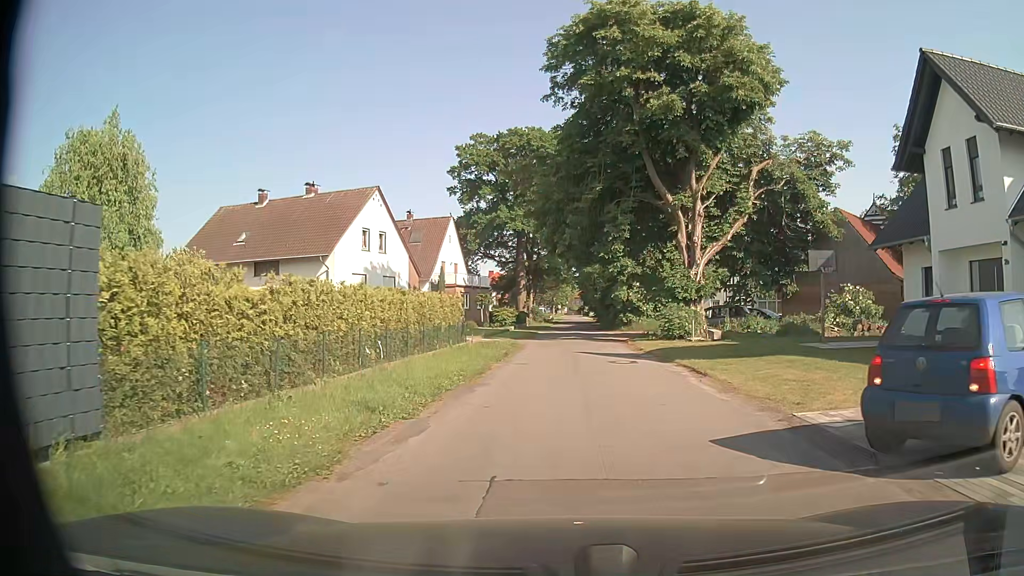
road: unclassified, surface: asphalt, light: Day
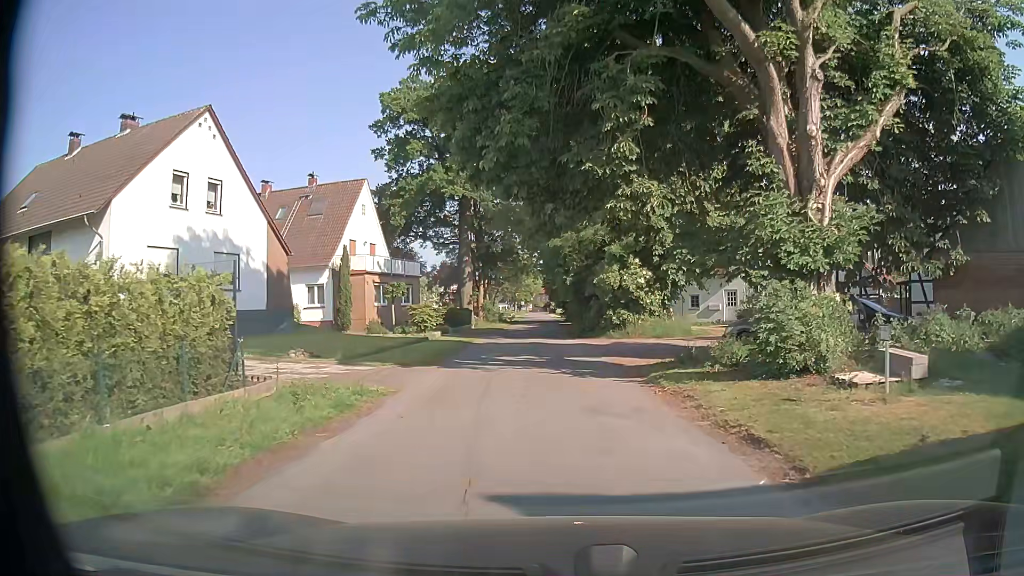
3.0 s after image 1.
(+0.4, +18.1) m; +1°
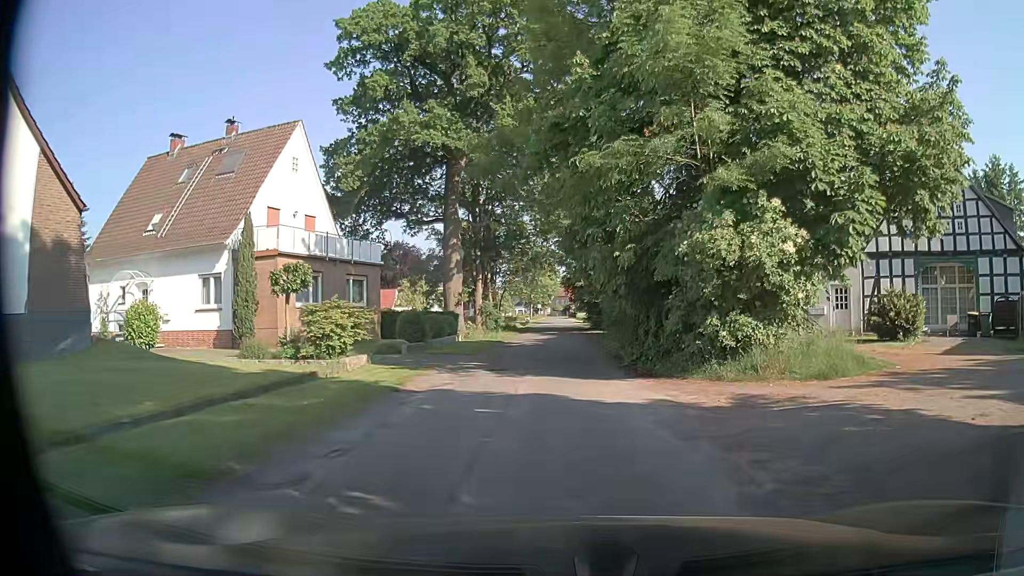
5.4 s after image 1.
(-0.2, +16.0) m; -1°
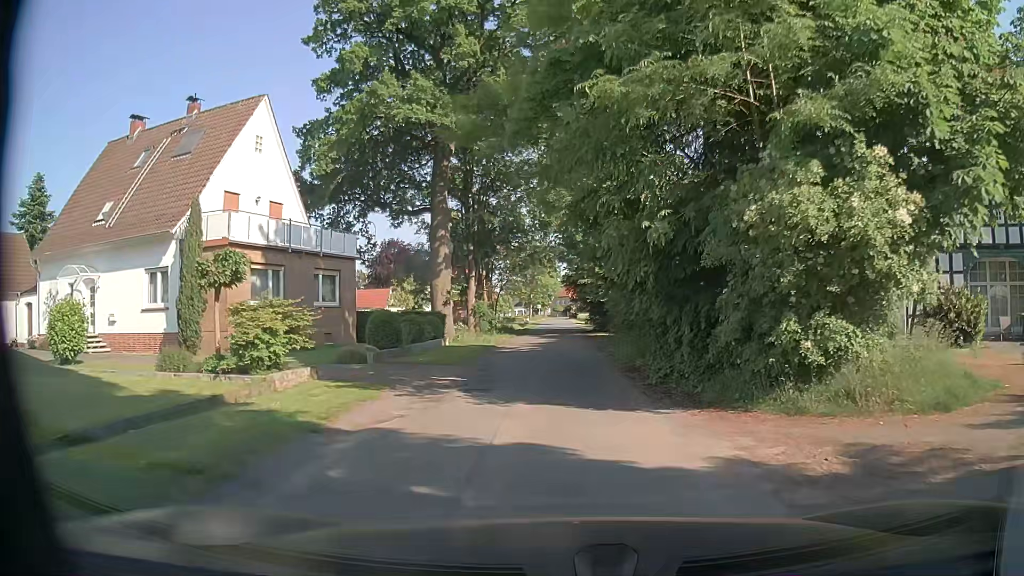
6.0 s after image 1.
(0.0, +4.3) m; 0°
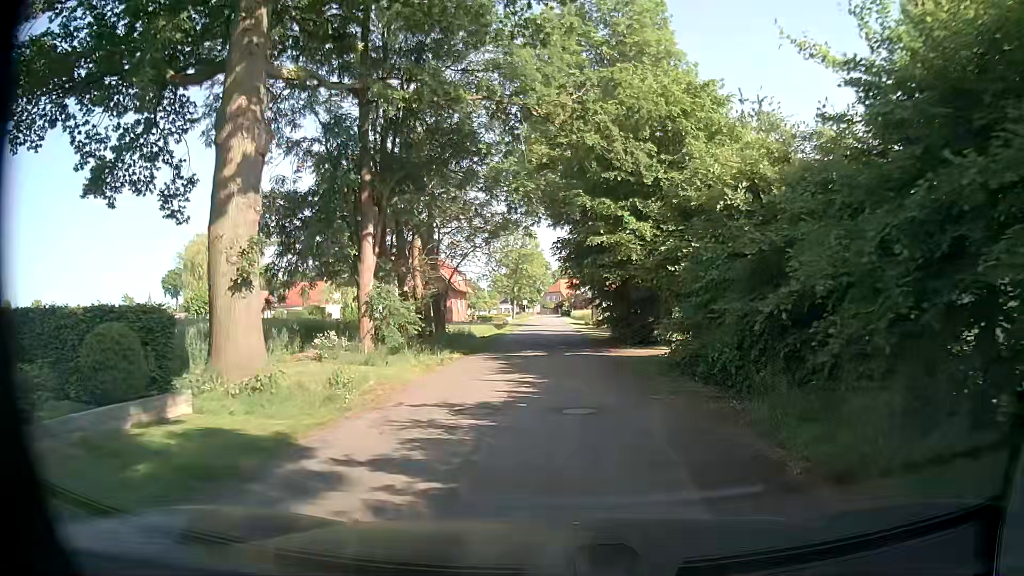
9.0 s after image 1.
(+0.1, +22.2) m; 0°
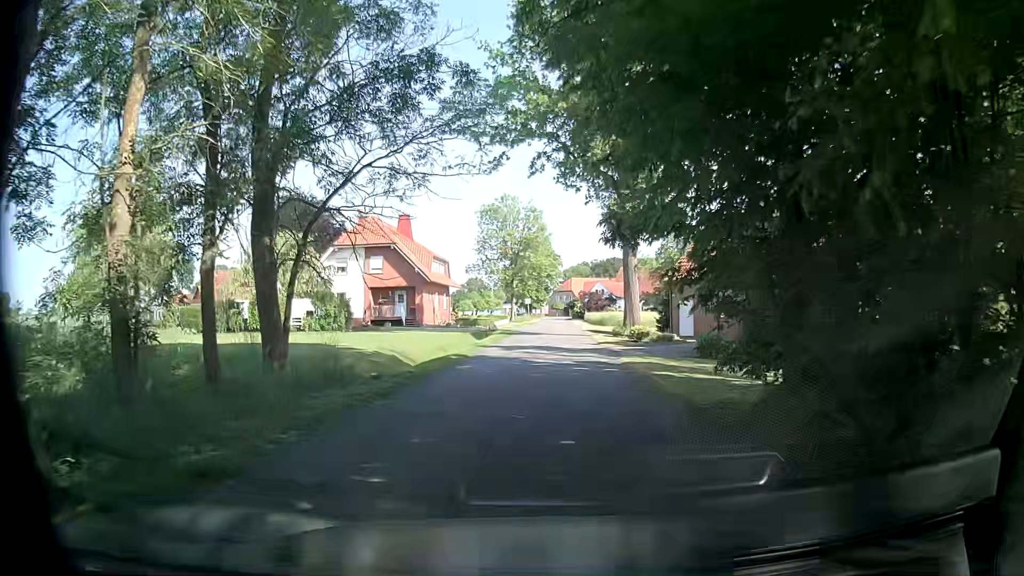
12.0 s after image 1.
(+0.4, +21.5) m; 0°
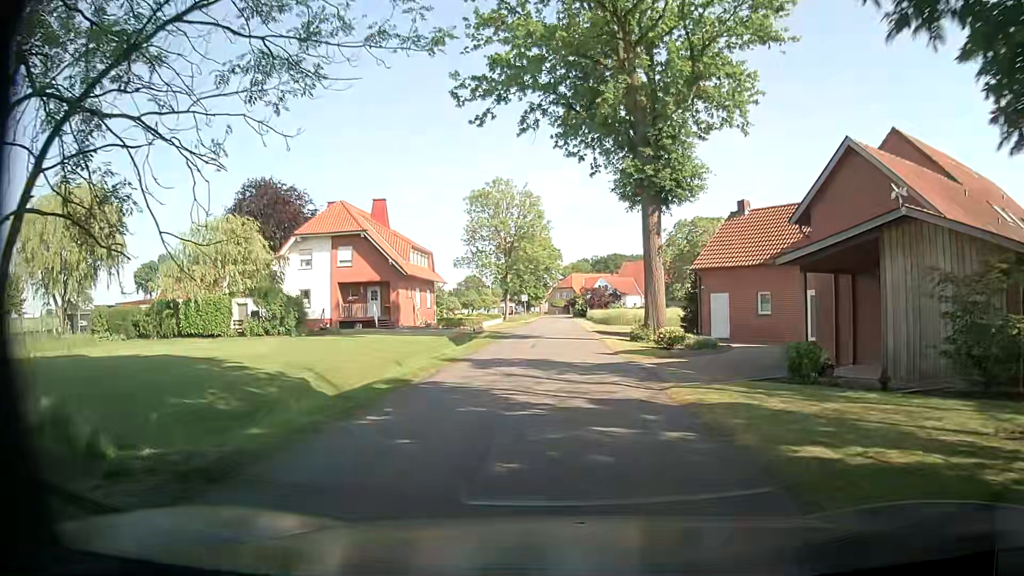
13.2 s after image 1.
(-0.1, +8.5) m; 0°
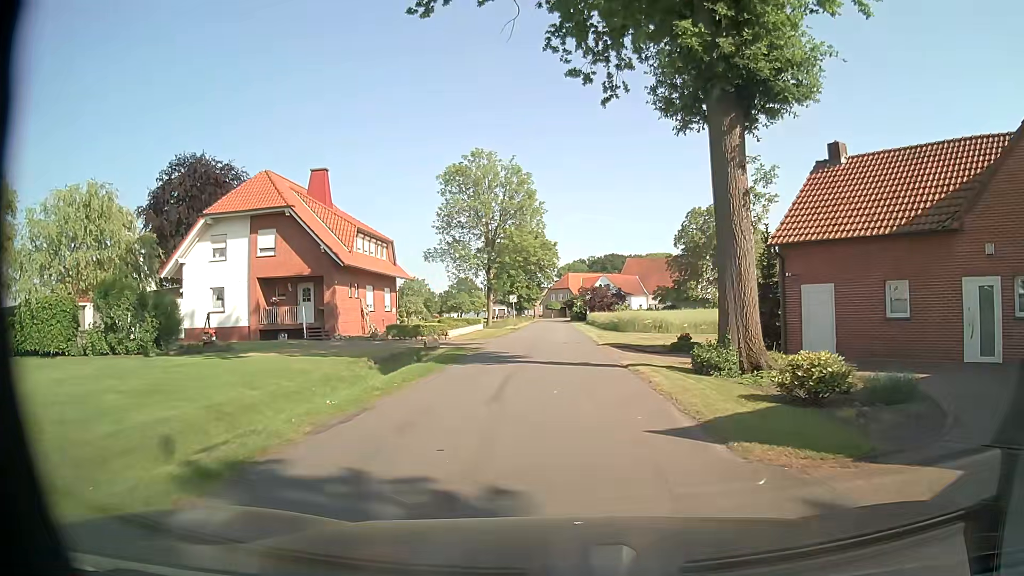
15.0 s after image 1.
(0.0, +13.1) m; 0°
(0, +10) (0, +20) (0, +30) (0, +40) (0, +50) (0, +60) (0, +70) (-1, +80) (-1, +90) (-1, +100) m
